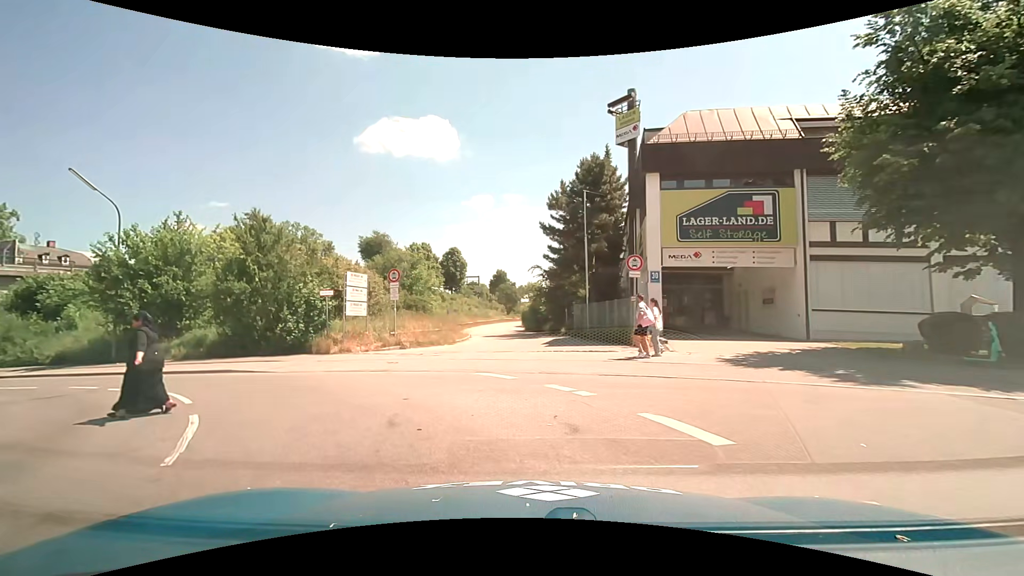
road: tertiary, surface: asphalt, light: Day
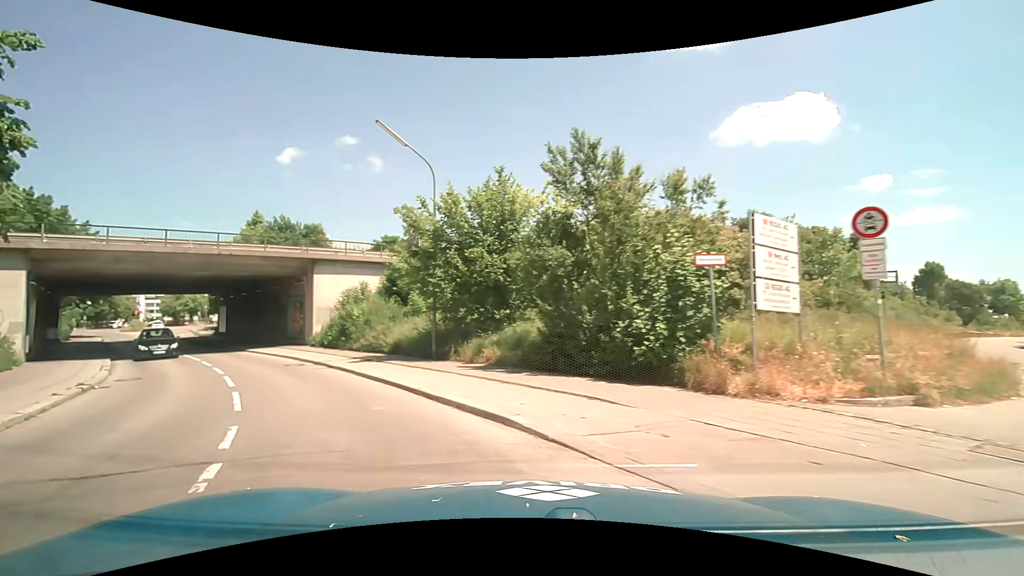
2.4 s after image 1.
(-3.3, +10.9) m; -38°
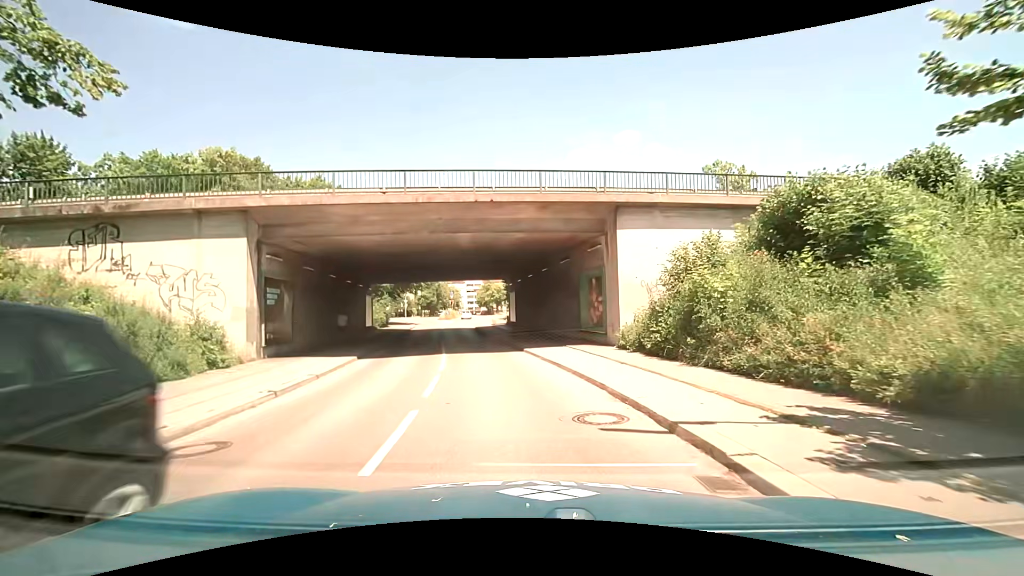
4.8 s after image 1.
(-5.4, +13.1) m; -34°
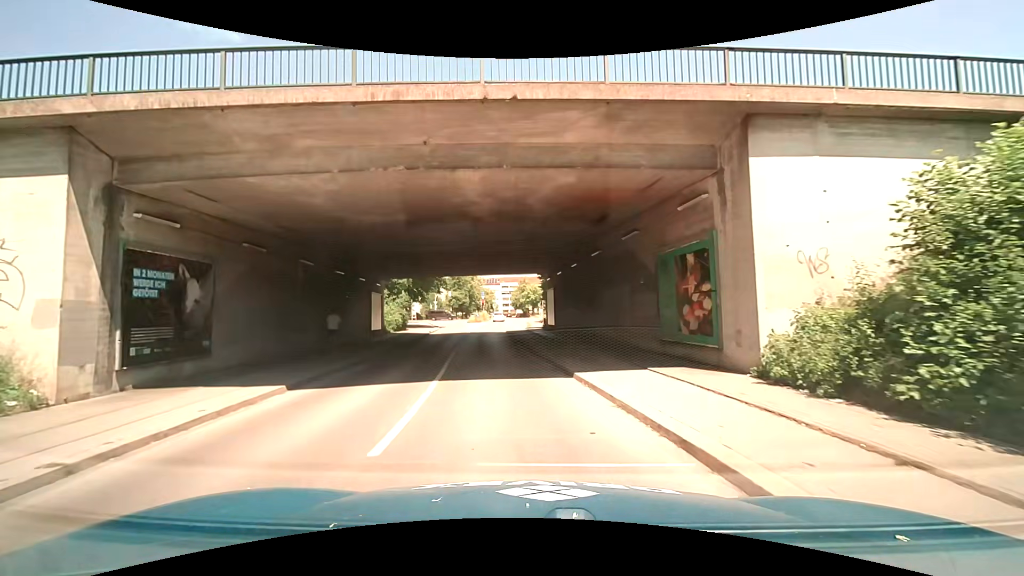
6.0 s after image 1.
(-0.2, +8.6) m; -4°
